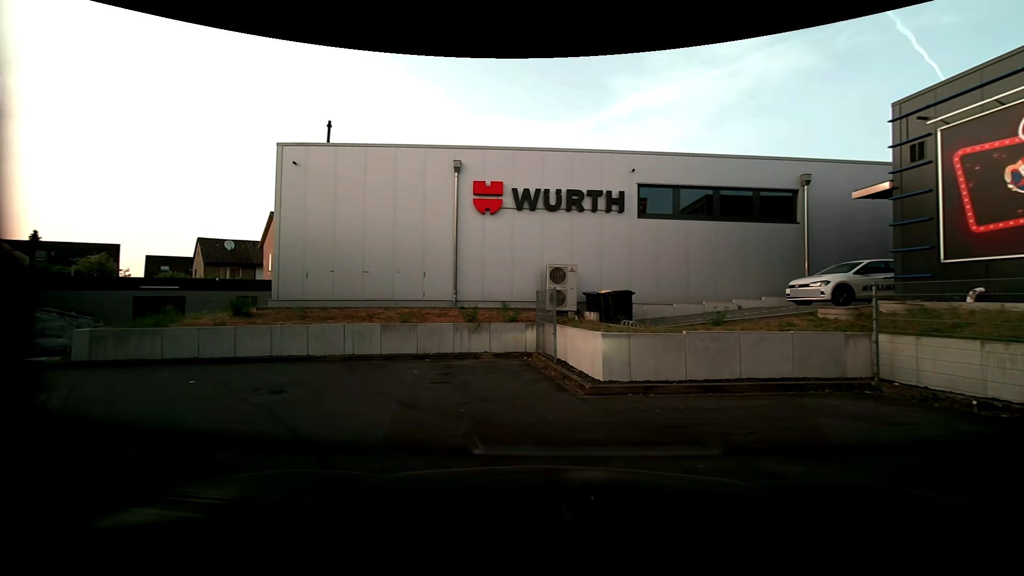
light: Day
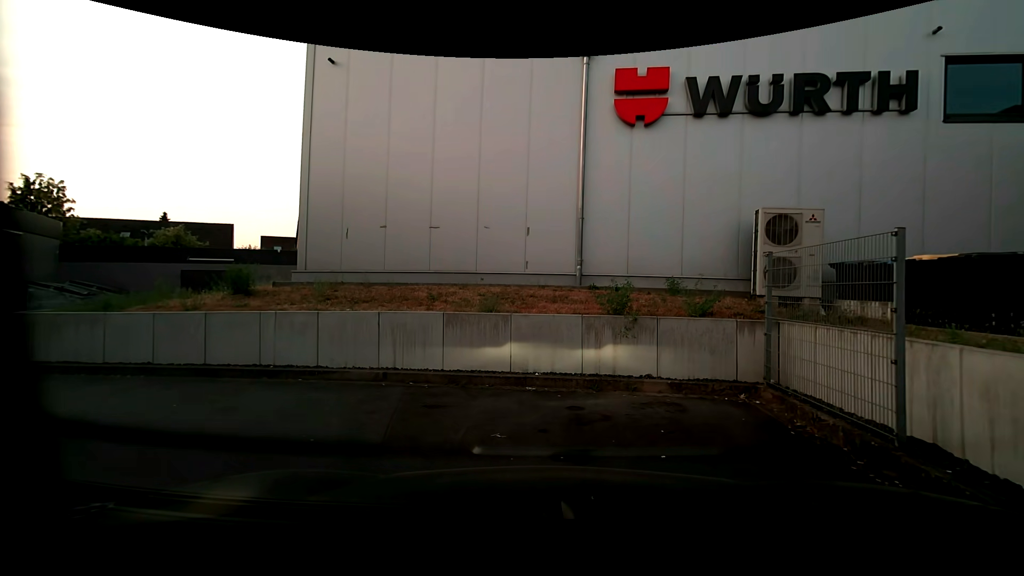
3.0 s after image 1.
(-1.3, +6.8) m; -14°
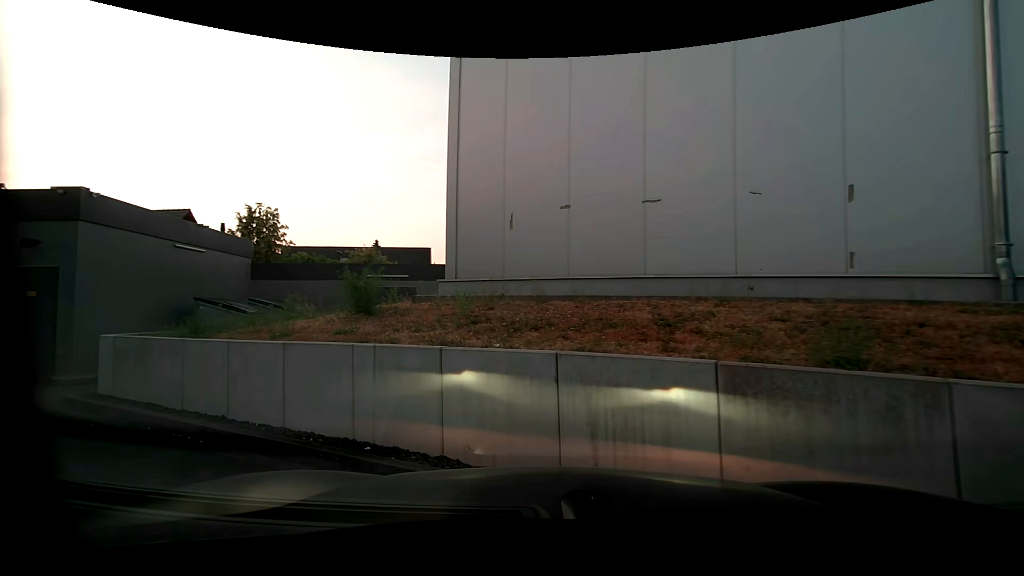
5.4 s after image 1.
(-0.6, +4.4) m; -19°
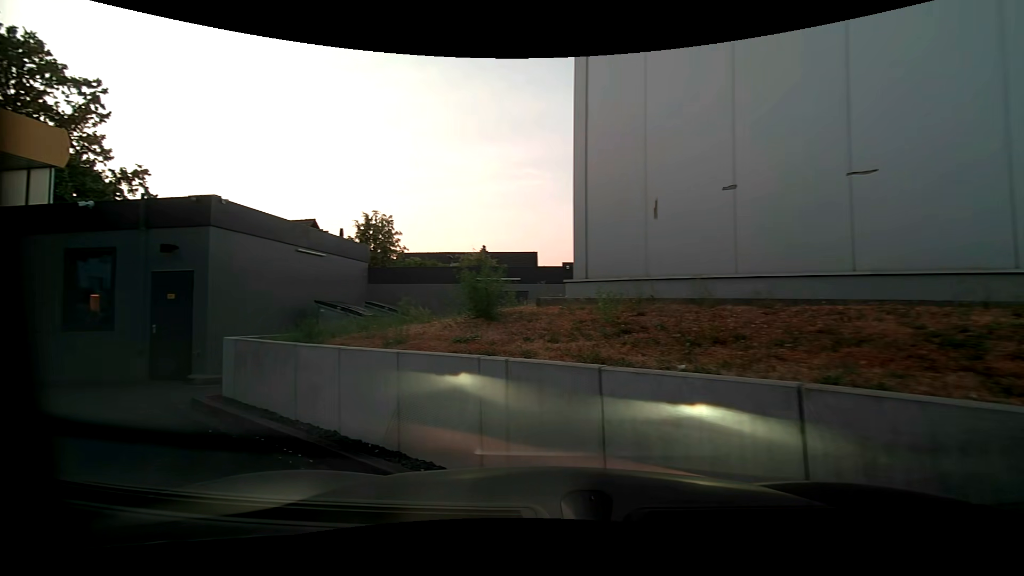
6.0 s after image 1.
(-0.1, +1.1) m; -12°
